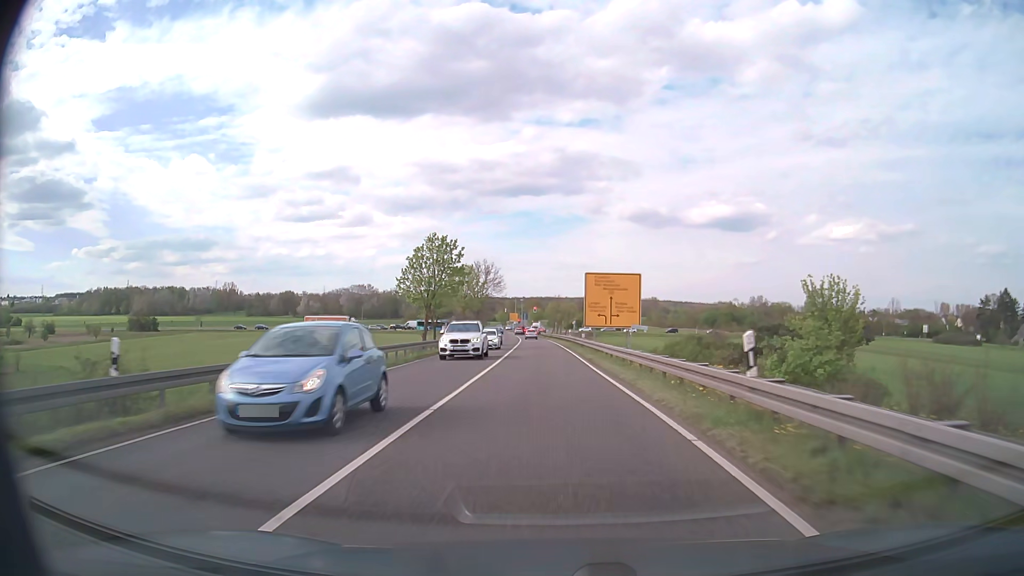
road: primary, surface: asphalt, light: Day
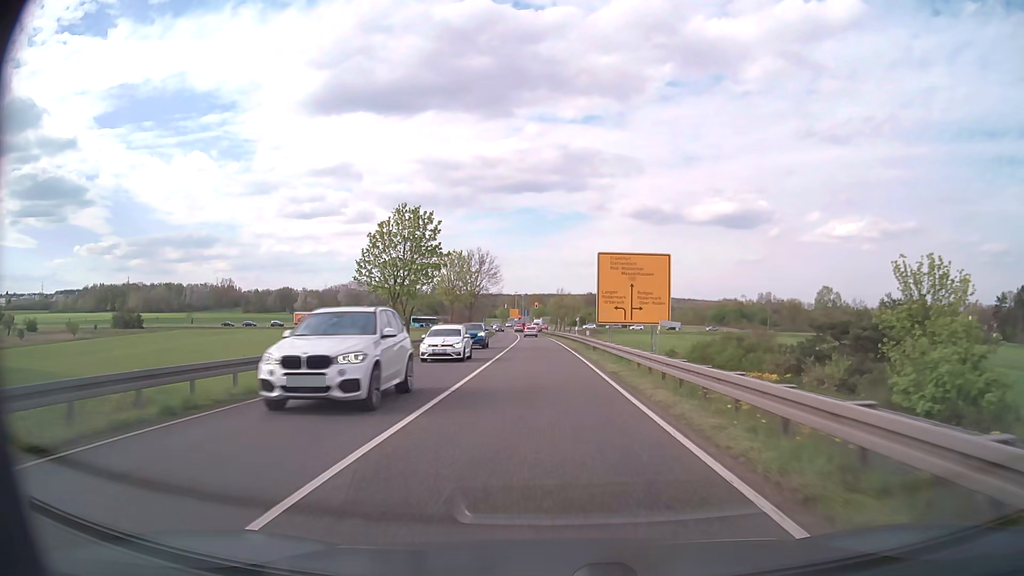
(0.0, +10.5) m; 0°
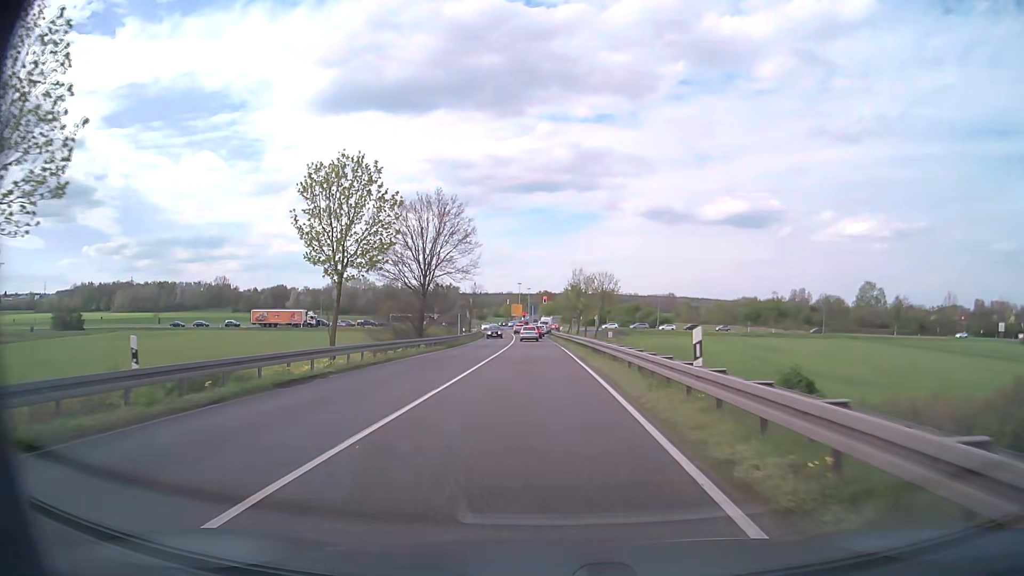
(-0.3, +35.4) m; 0°
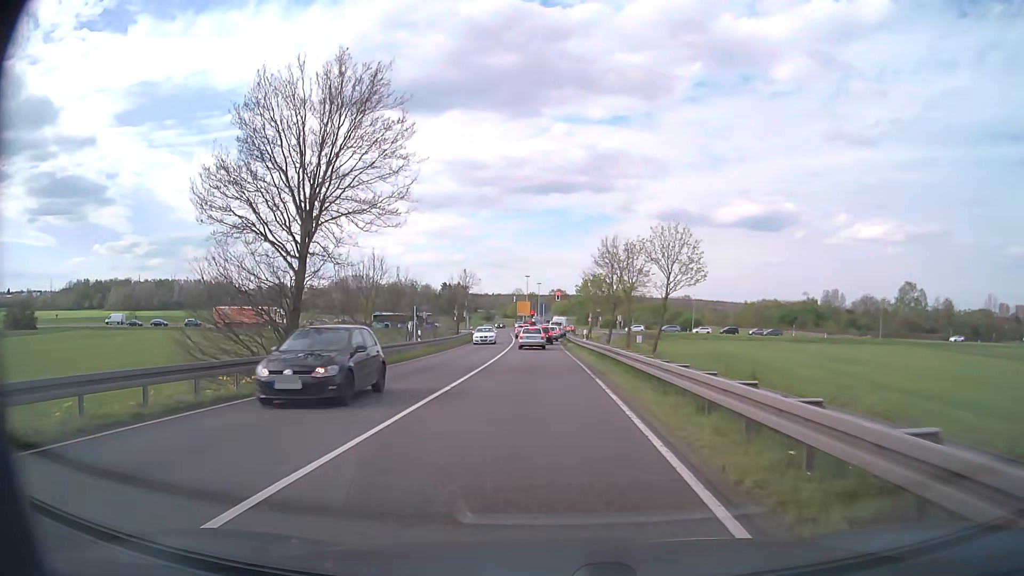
(-0.5, +24.9) m; -2°
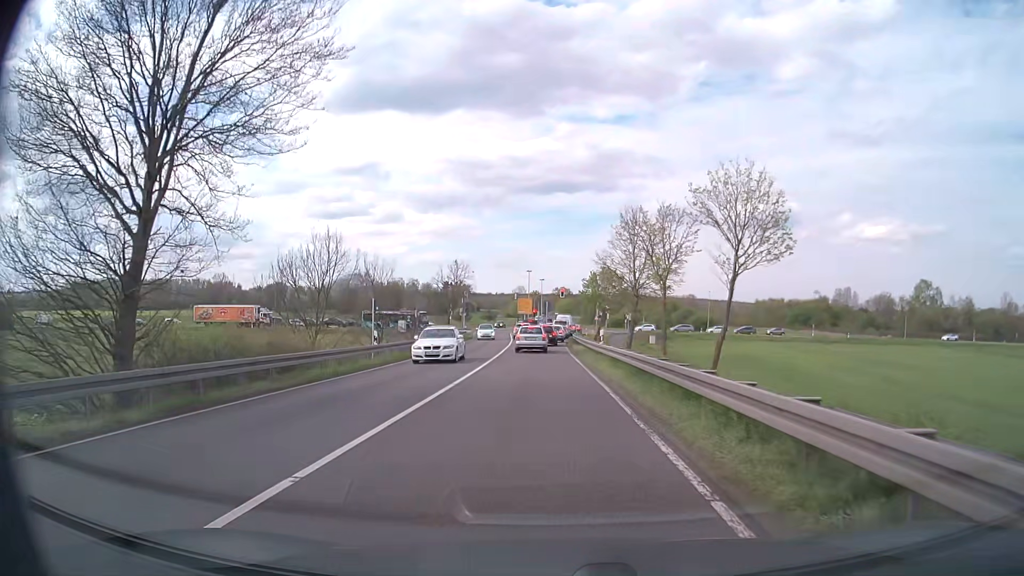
(0.0, +9.8) m; 0°
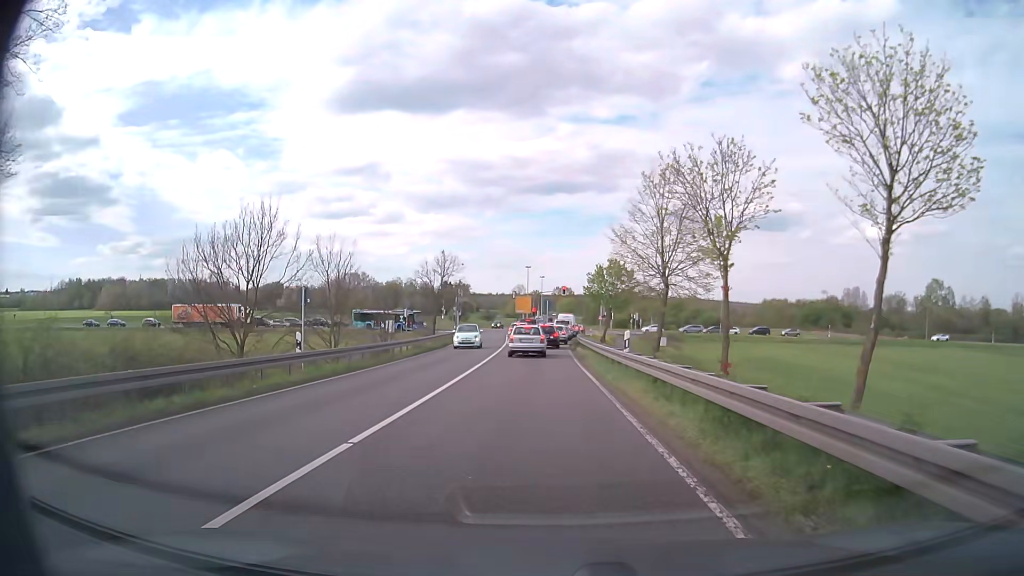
(0.0, +8.4) m; 0°
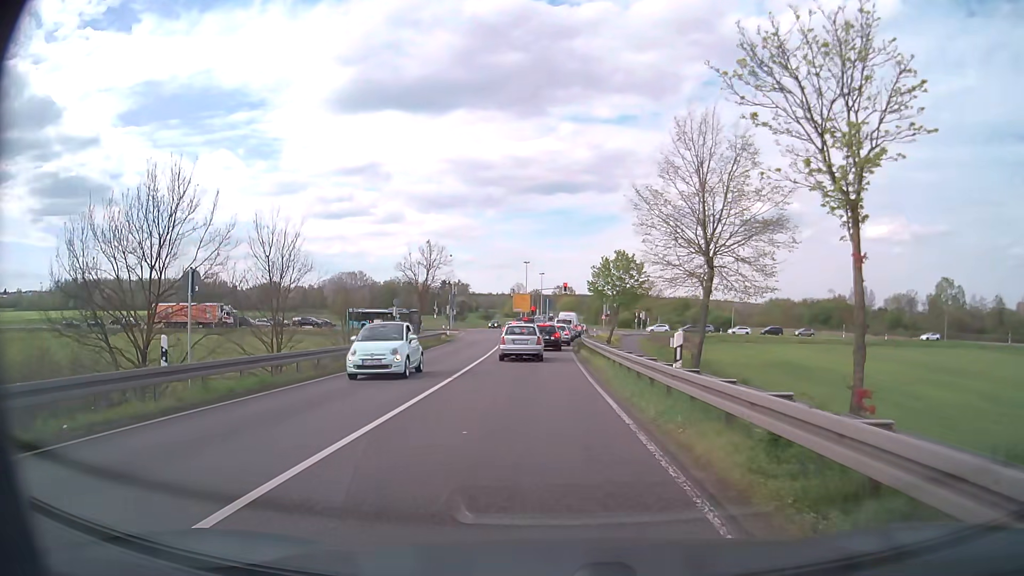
(0.0, +6.9) m; 0°
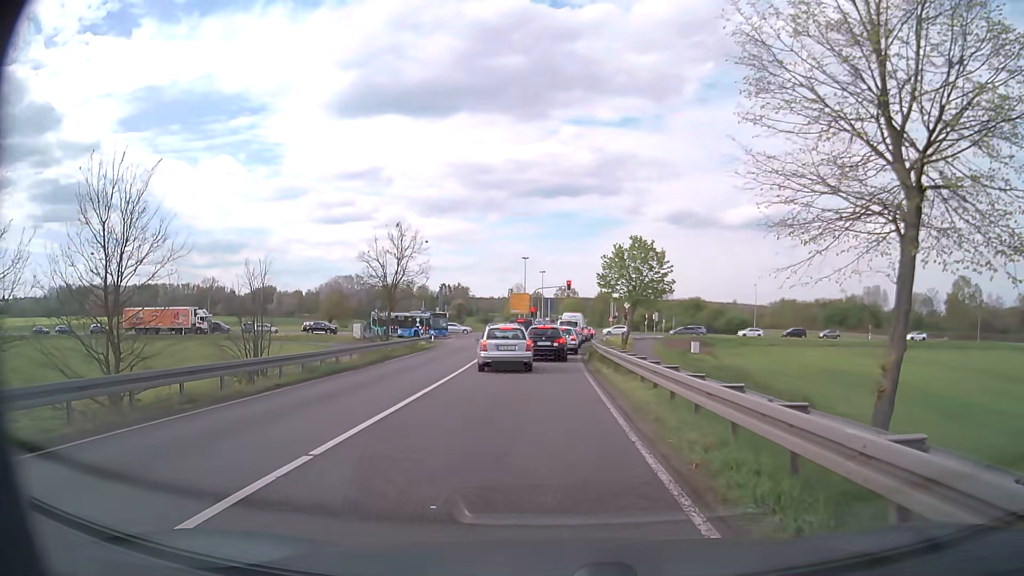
(0.0, +10.5) m; 0°
(0, +10) (0, +20) (0, +30) (0, +40) (+1, +50) (+1, +60) (+2, +70) (+4, +80) (+4, +90) (+4, +100) m
